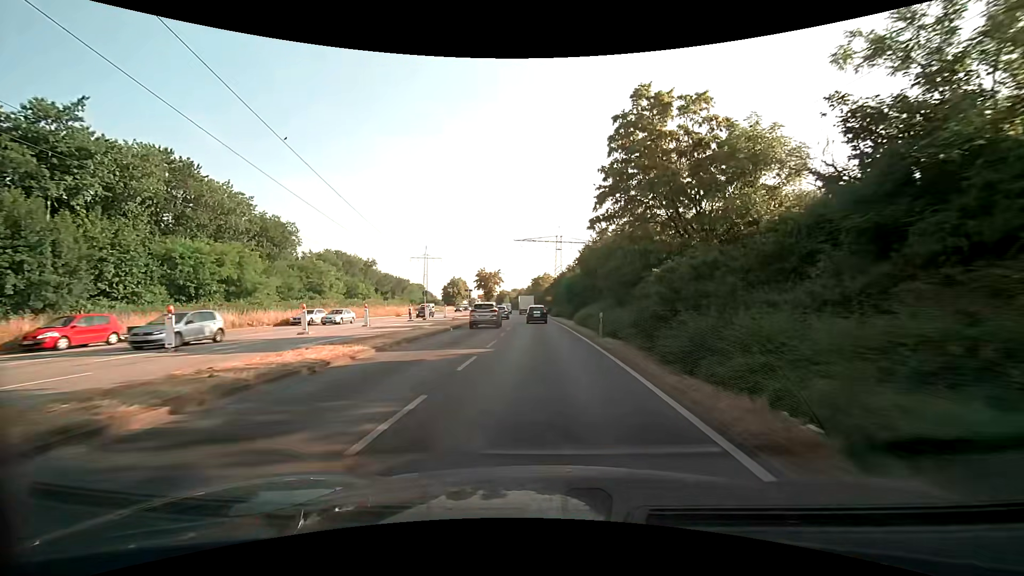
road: primary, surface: asphalt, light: Day
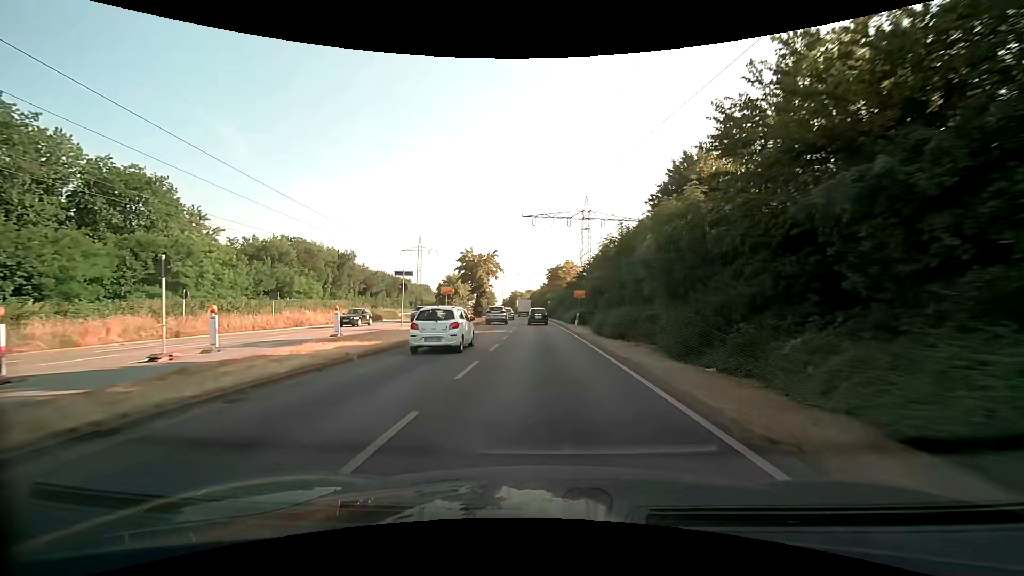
(-0.5, +37.6) m; -2°
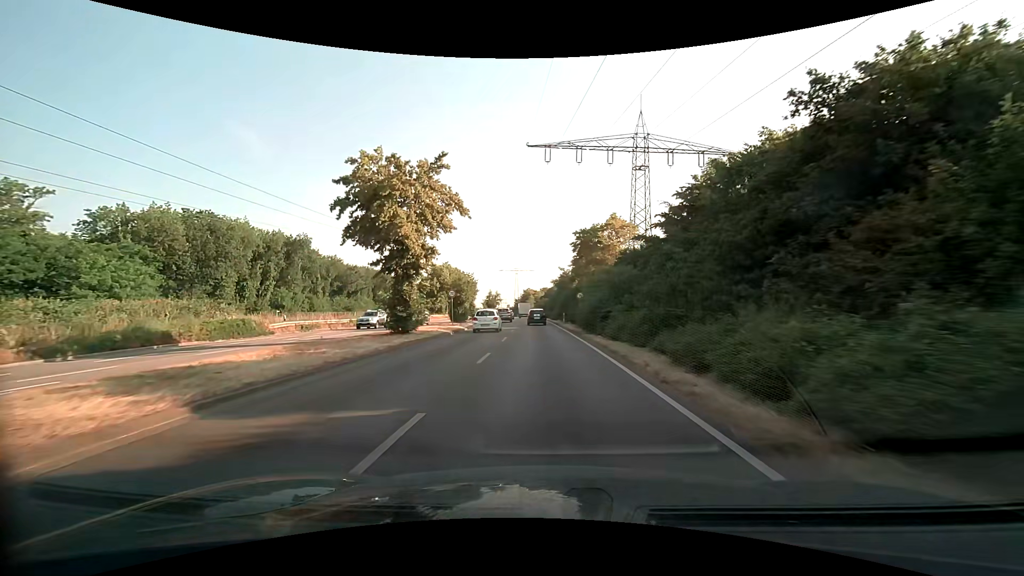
(-0.5, +39.7) m; -2°
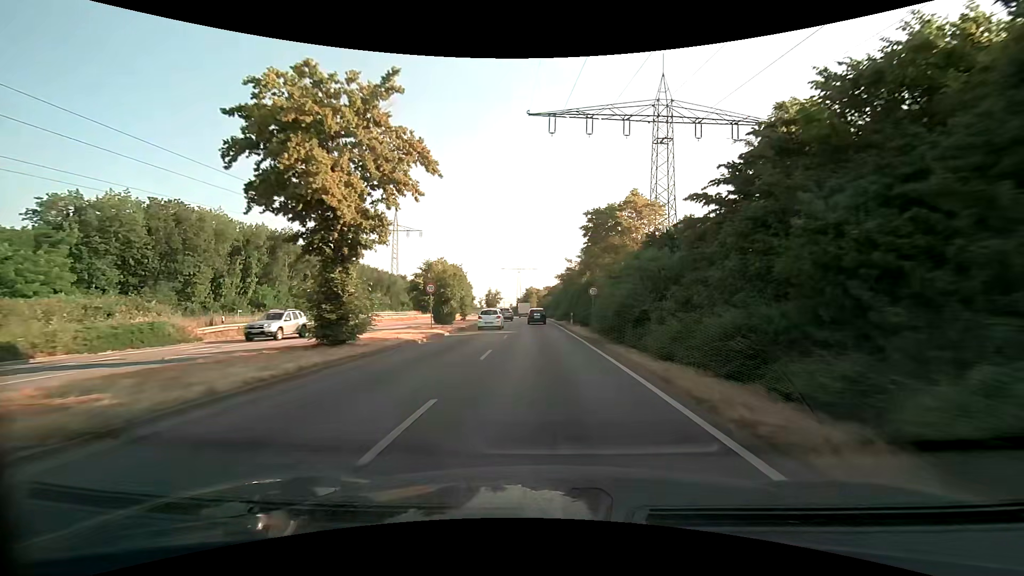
(0.0, +8.2) m; -1°
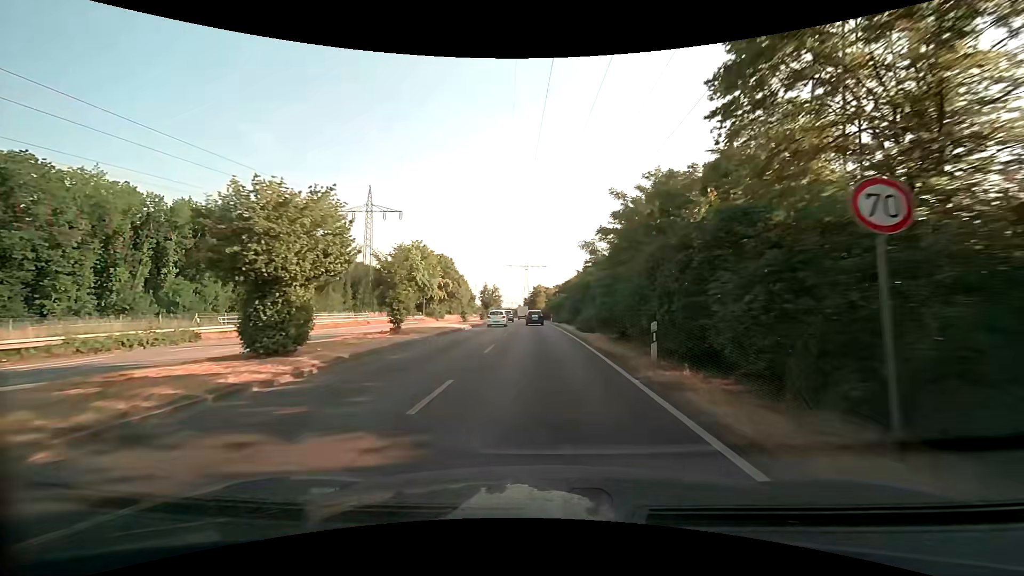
(-0.2, +25.4) m; -1°
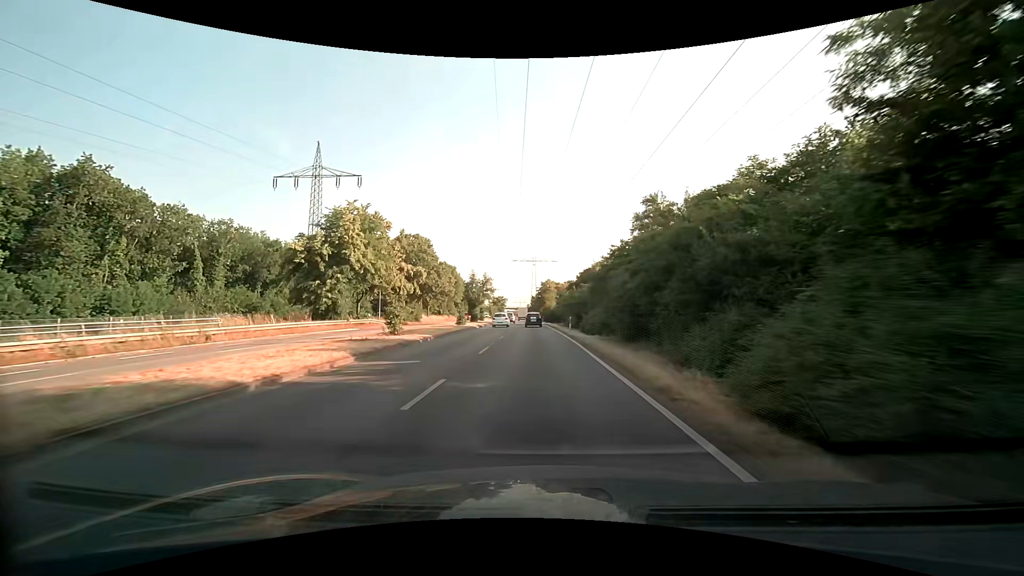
(-0.3, +27.1) m; -1°
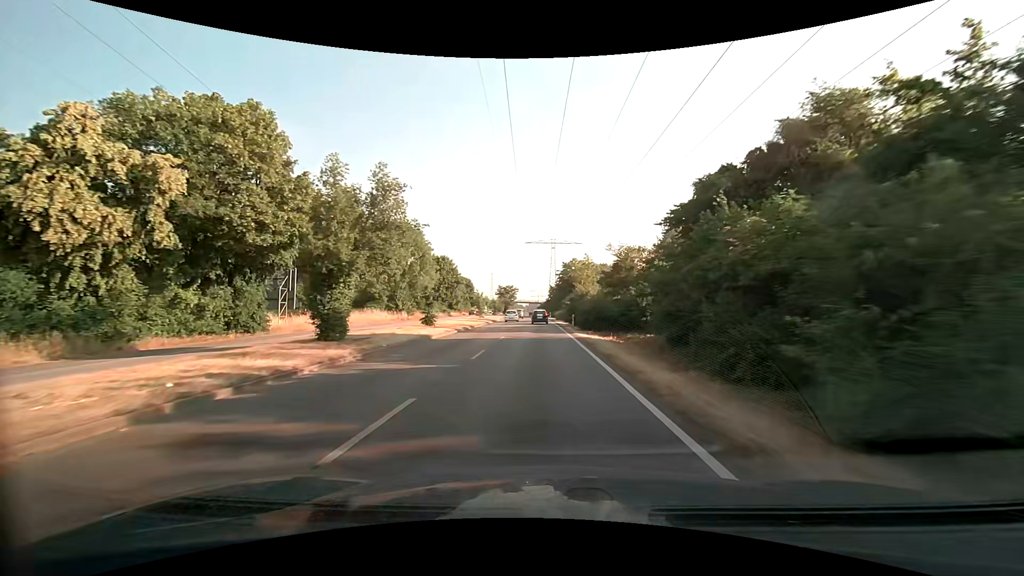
(-0.8, +48.2) m; -2°
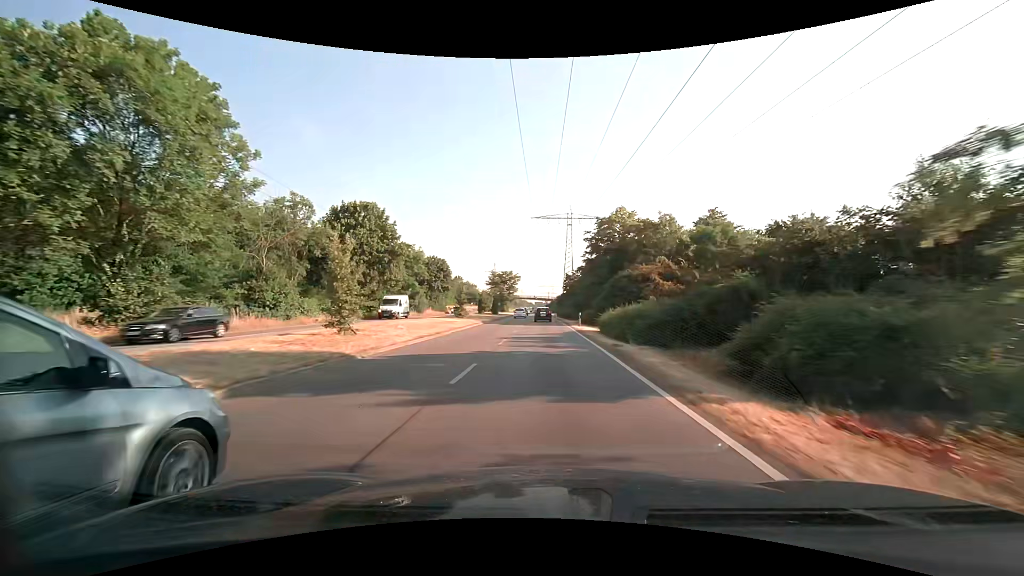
(-0.8, +50.5) m; -1°
(0, +10) (0, +20) (0, +30) (0, +40) (0, +50) (0, +60) (0, +70) (-1, +80) (-1, +90) (-1, +100) m
